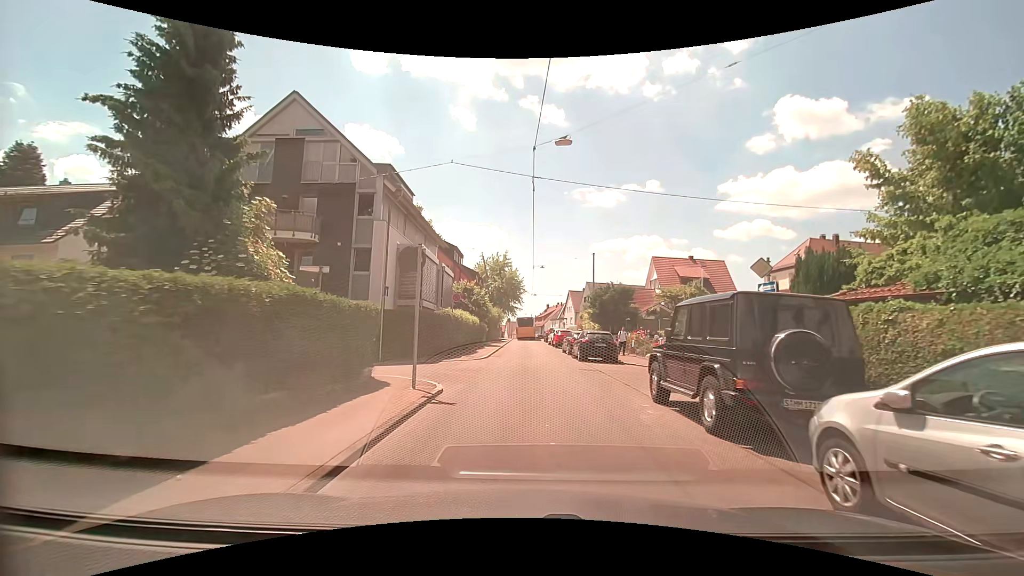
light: Day
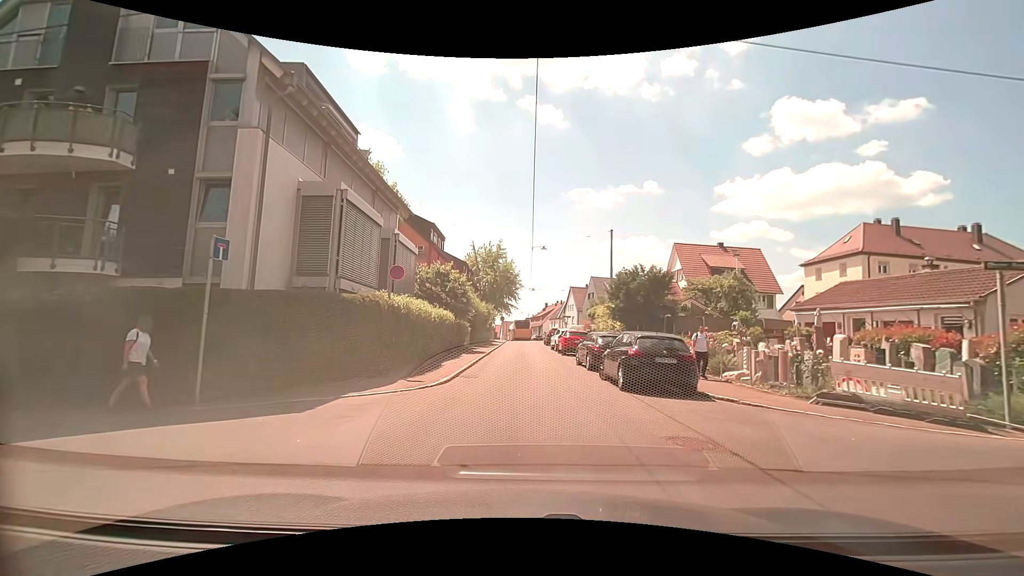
(-0.2, +11.1) m; -1°
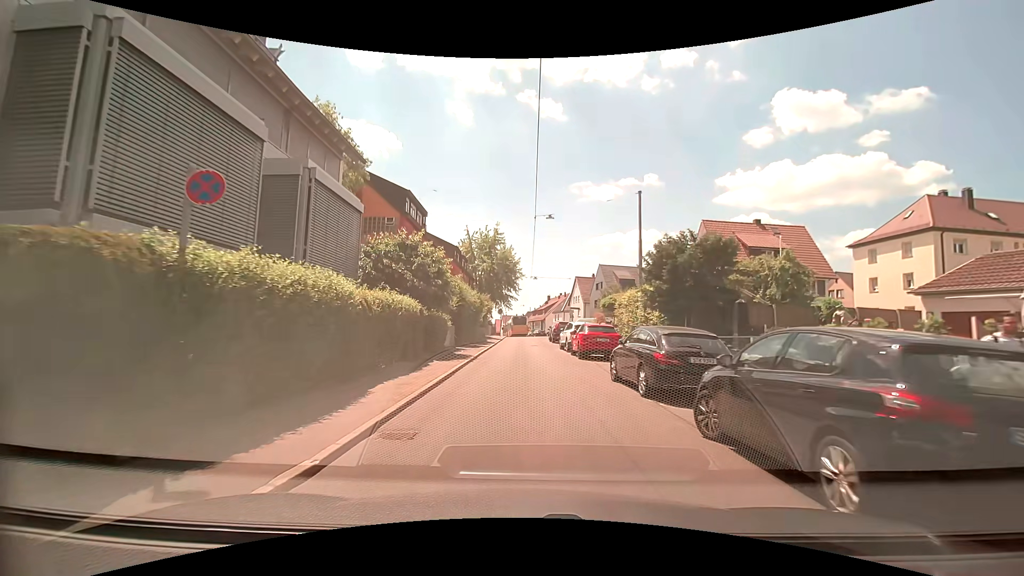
(0.0, +8.4) m; 0°
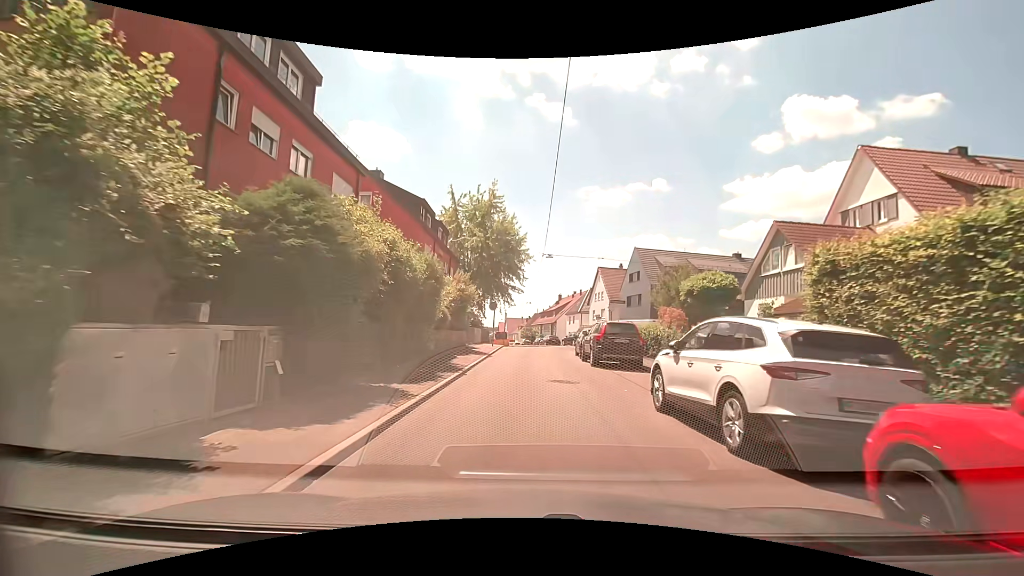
(0.0, +20.5) m; -1°
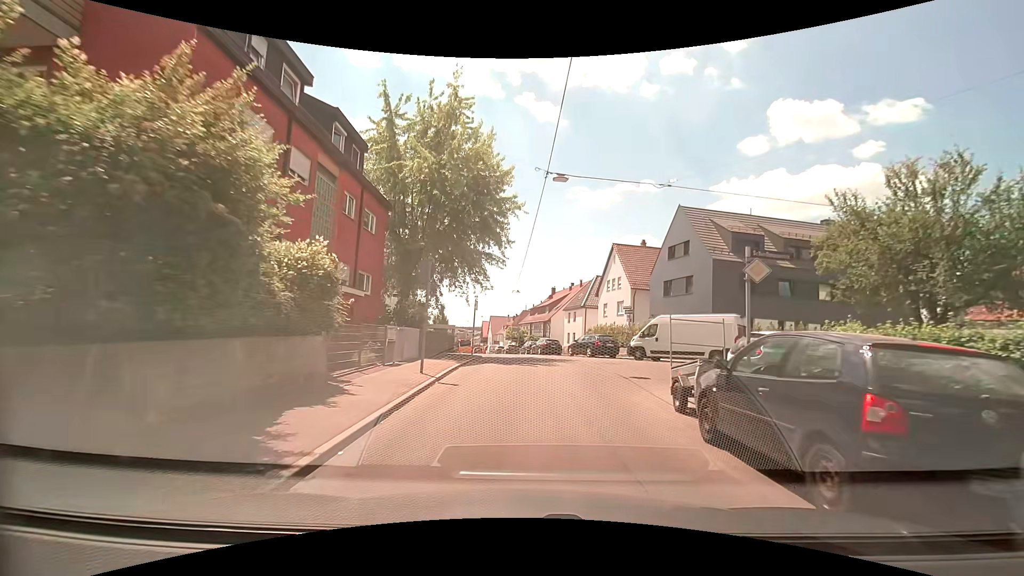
(+0.2, +20.0) m; +2°
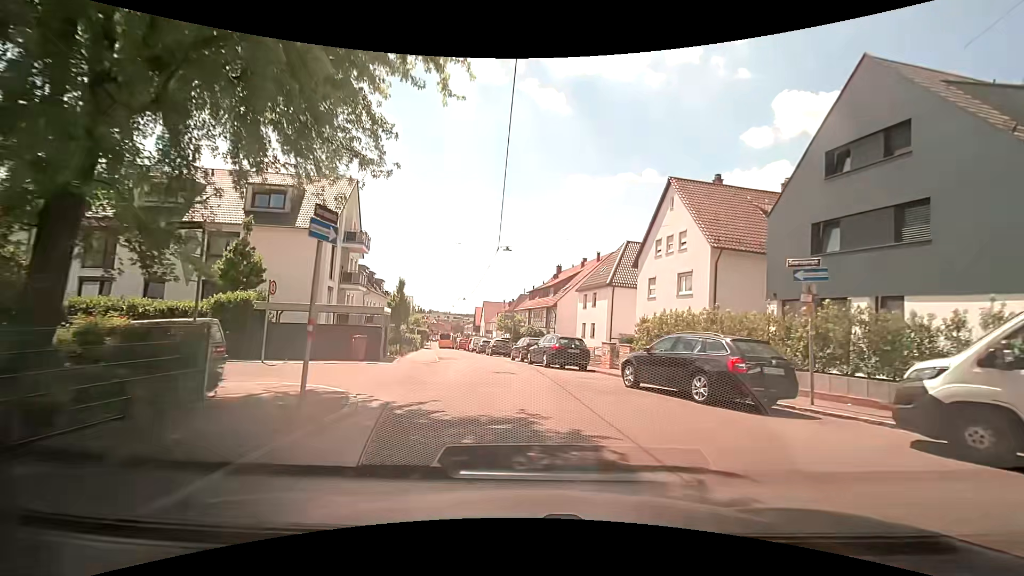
(+0.2, +20.3) m; 0°
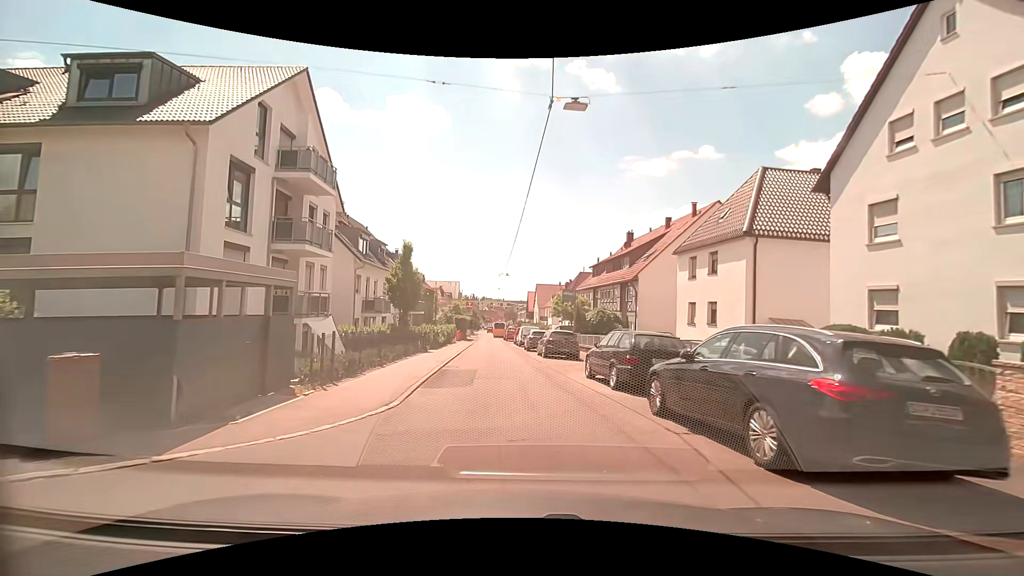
(-0.7, +15.7) m; -7°
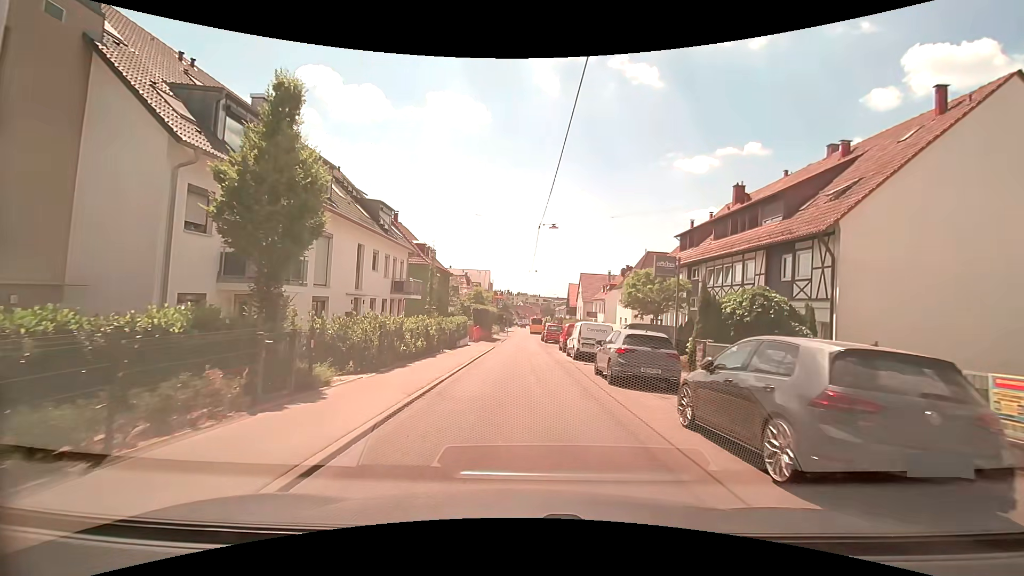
(-0.9, +19.8) m; -4°
